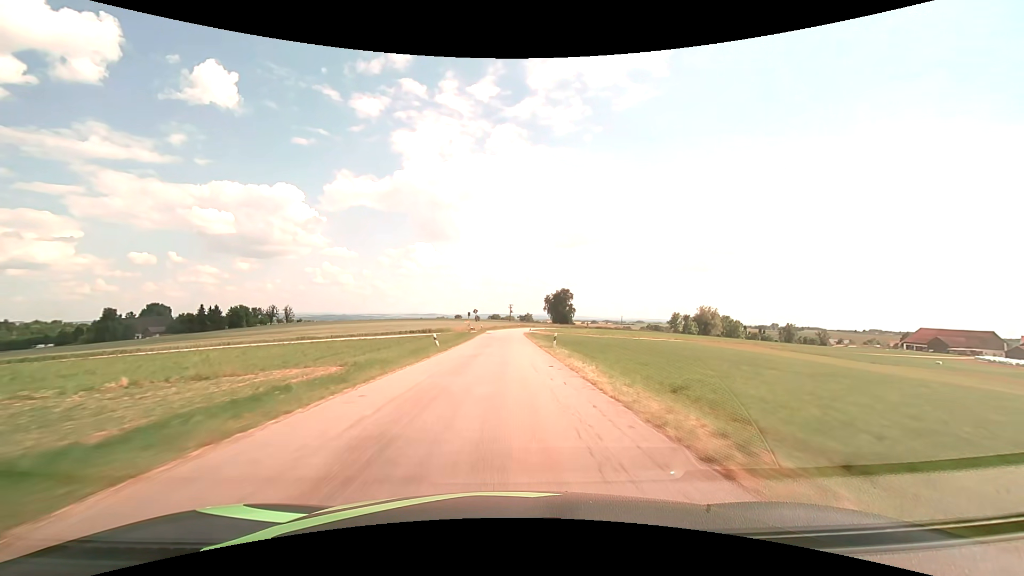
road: tertiary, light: Day
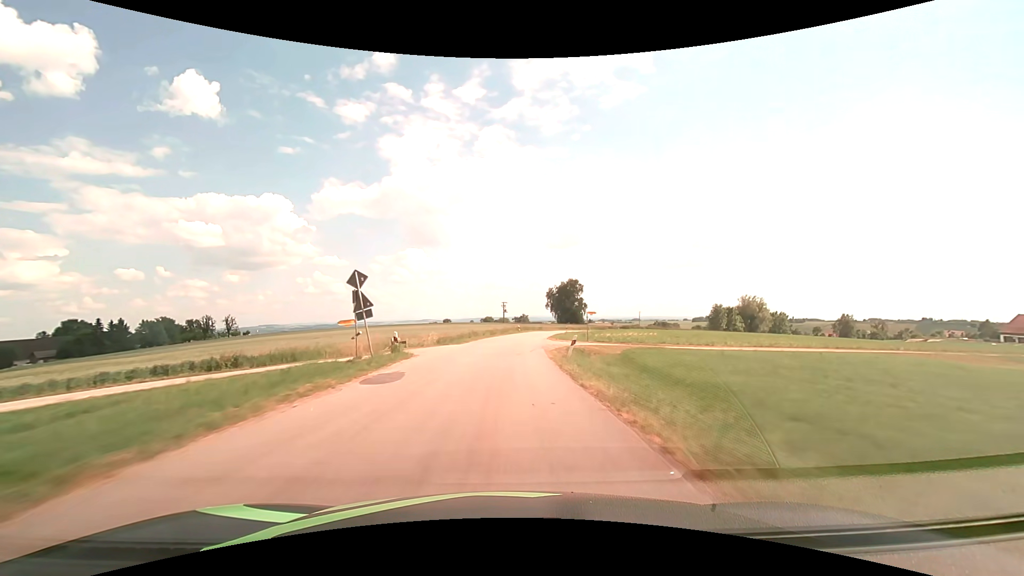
(+0.6, +56.3) m; +1°
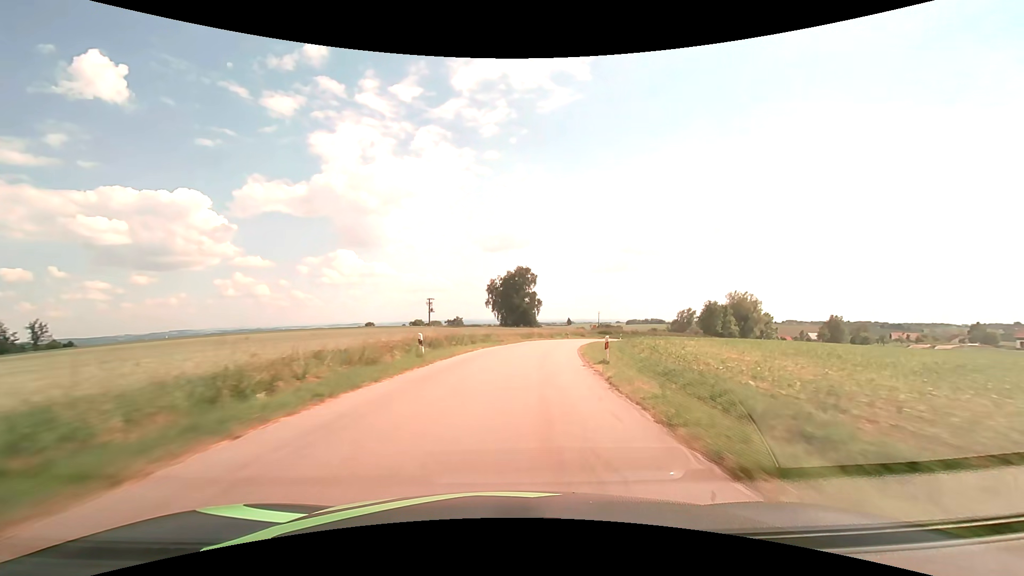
(+2.0, +52.9) m; +6°
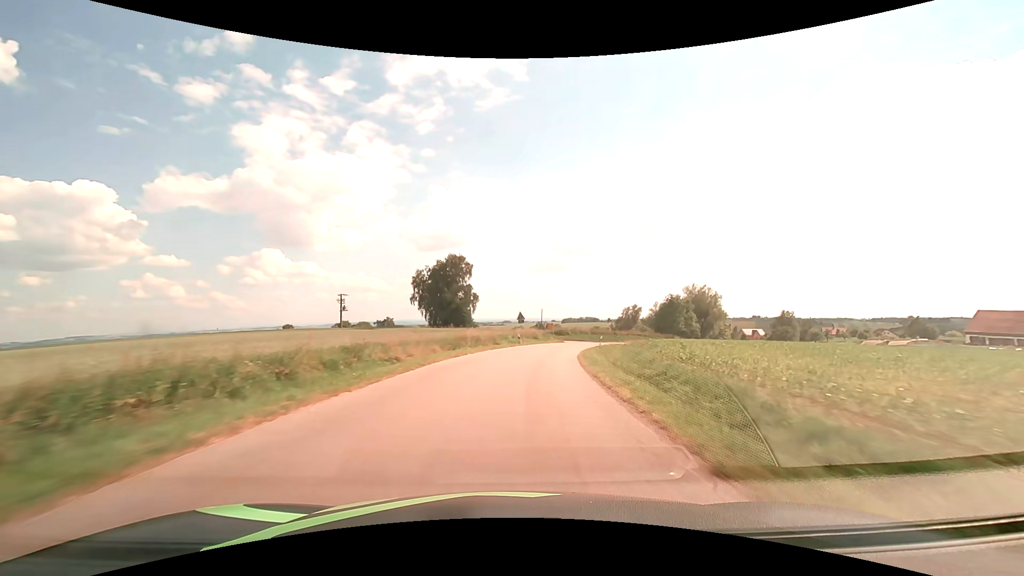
(+1.7, +24.7) m; +8°
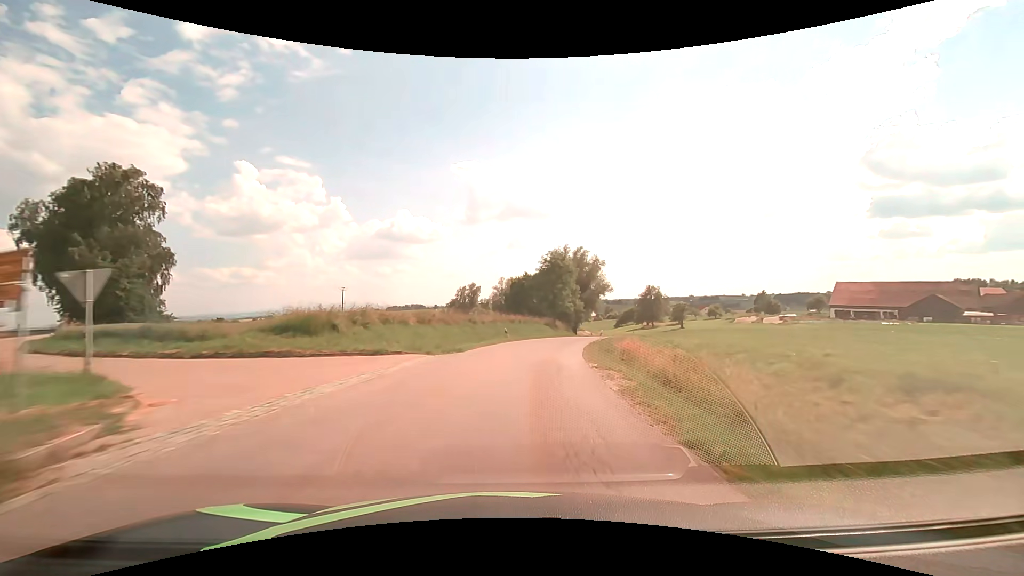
(+9.3, +56.3) m; +20°
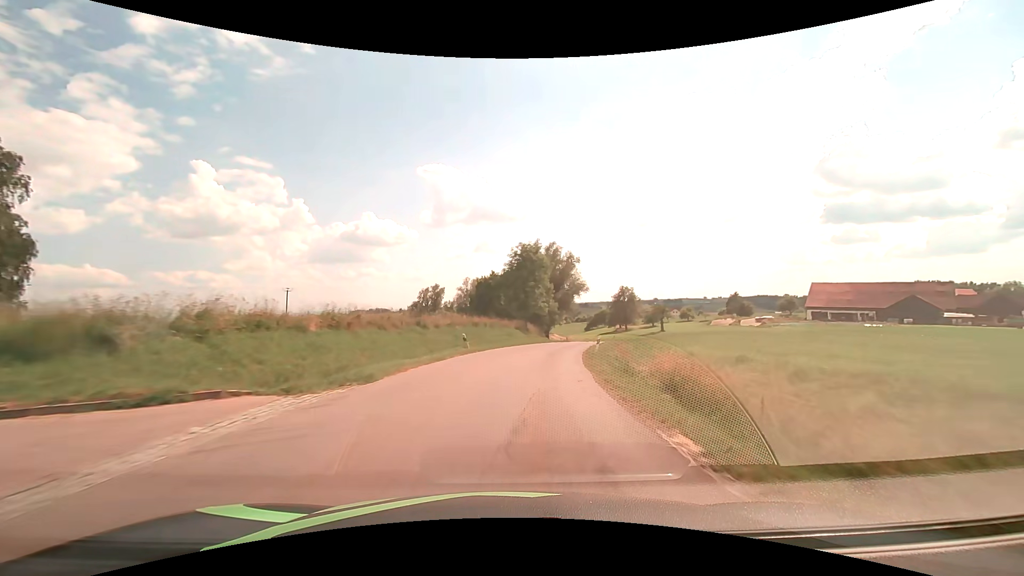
(+0.5, +10.8) m; +4°
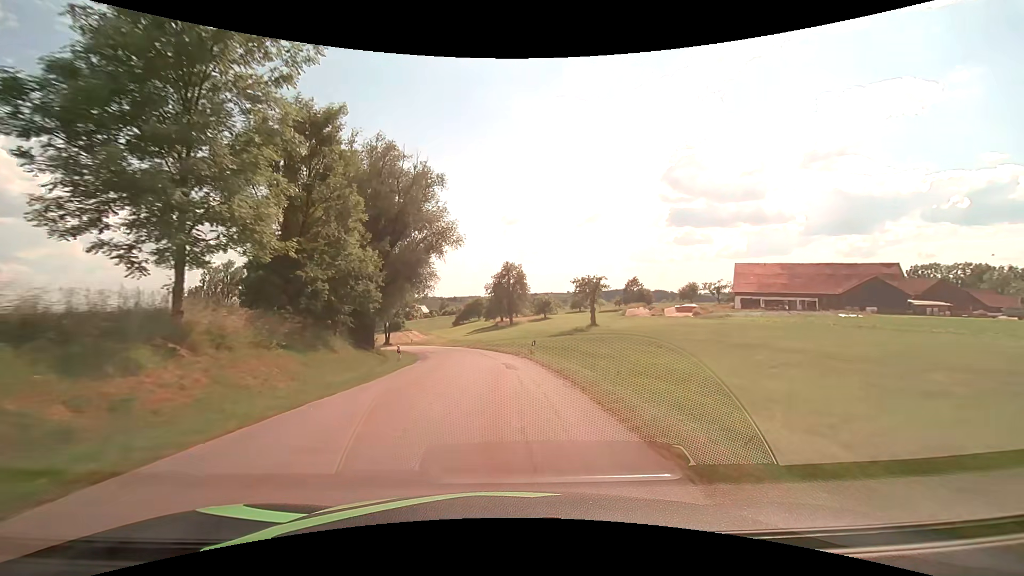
(+7.5, +49.3) m; +15°
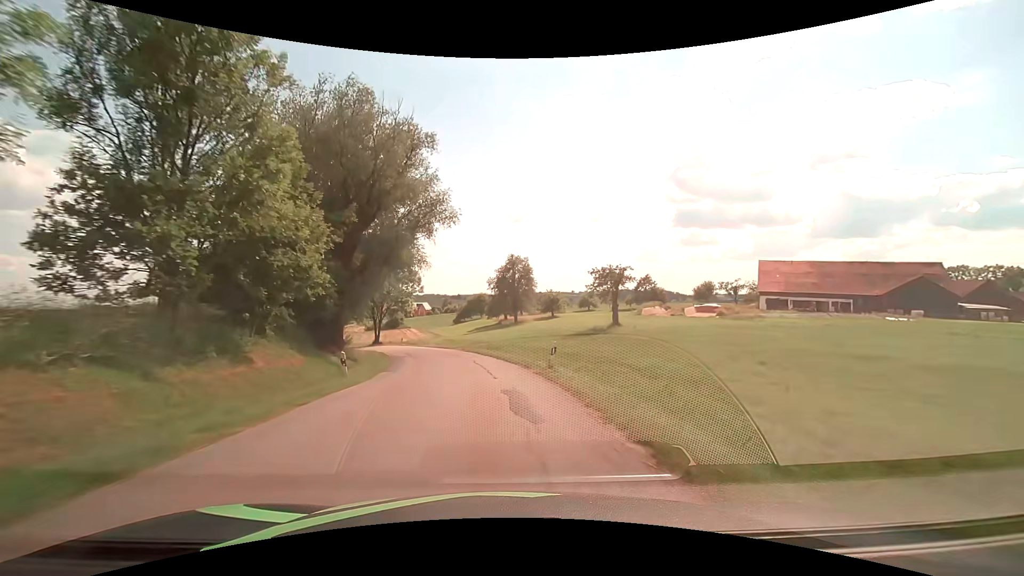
(0.0, +9.3) m; 0°
(0, +10) (-1, +20) (-3, +30) (-5, +39) (-9, +49) (-13, +58) (-17, +67) (-23, +75) (-28, +84) (-35, +91) m
